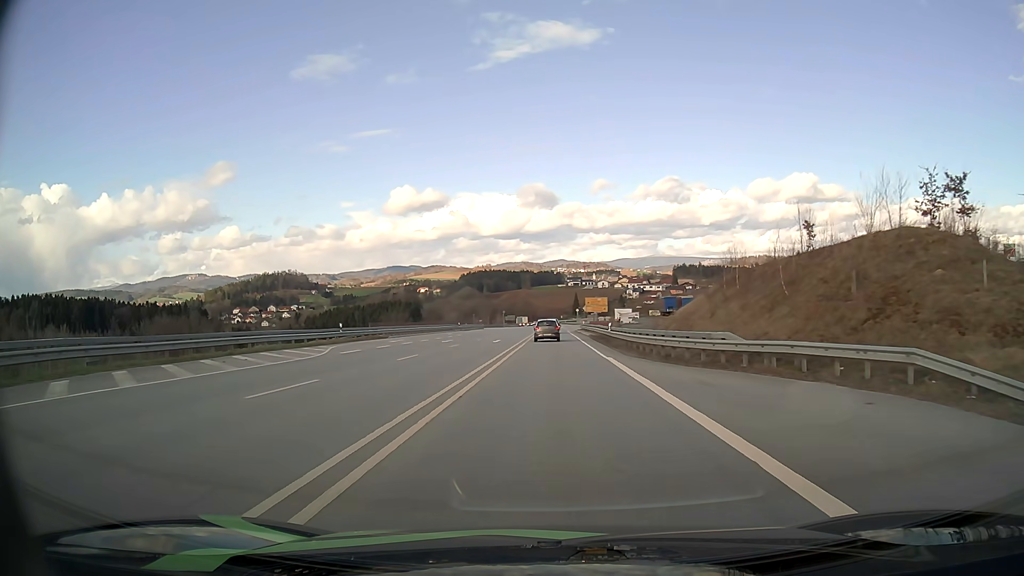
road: primary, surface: asphalt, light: Day
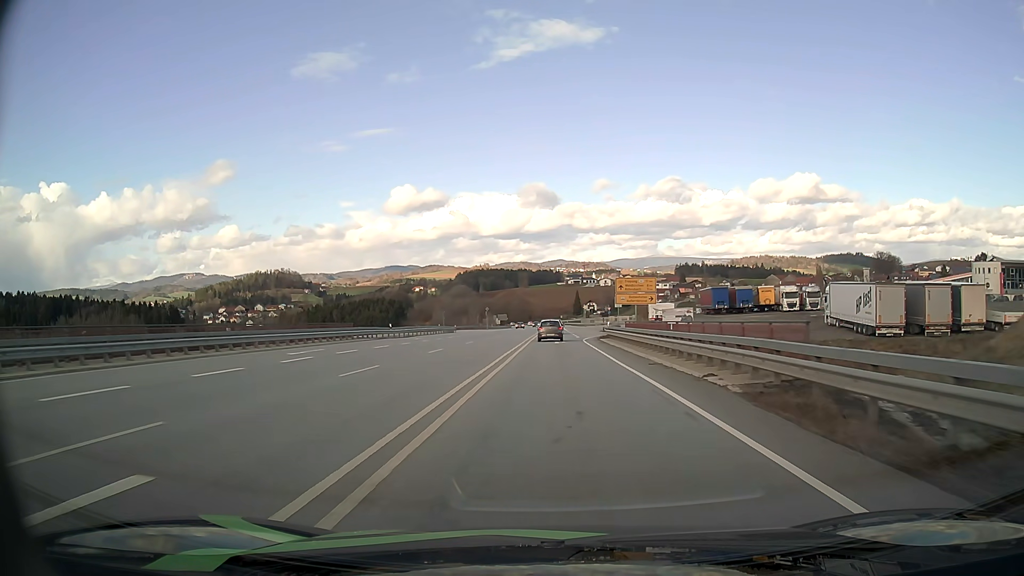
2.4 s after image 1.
(0.0, +43.2) m; 0°
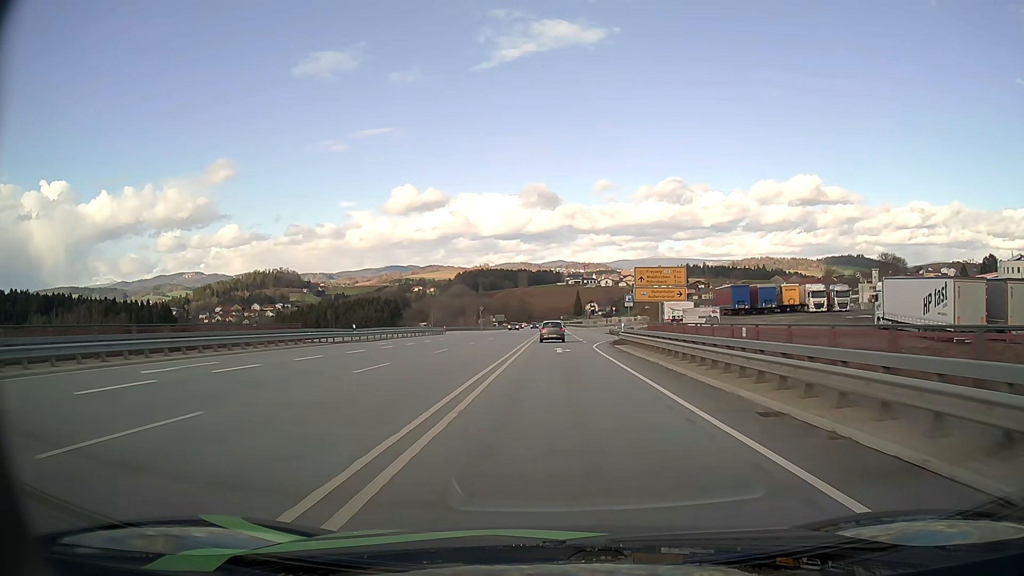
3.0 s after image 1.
(0.0, +11.0) m; 0°
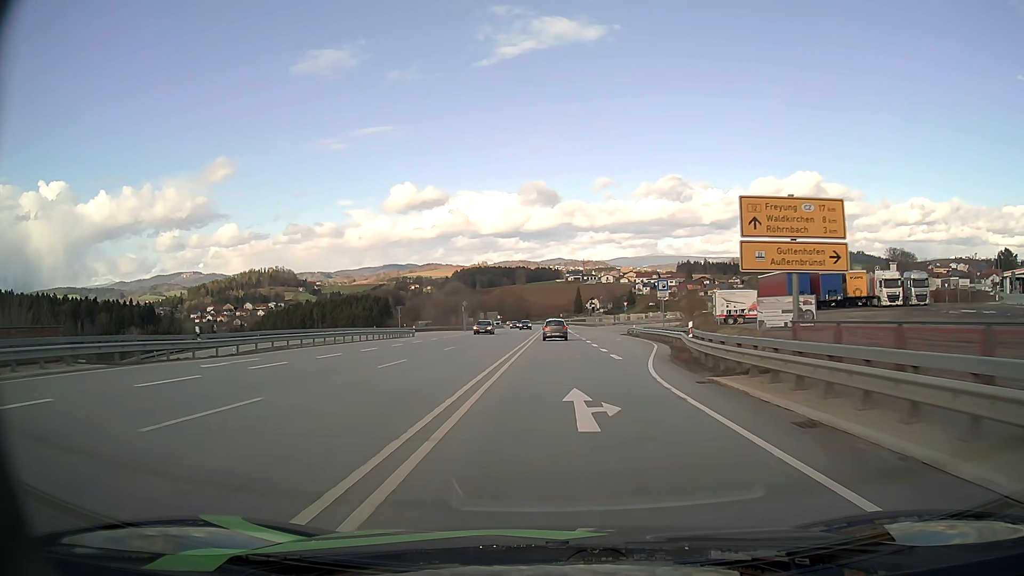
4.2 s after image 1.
(0.0, +22.1) m; 0°
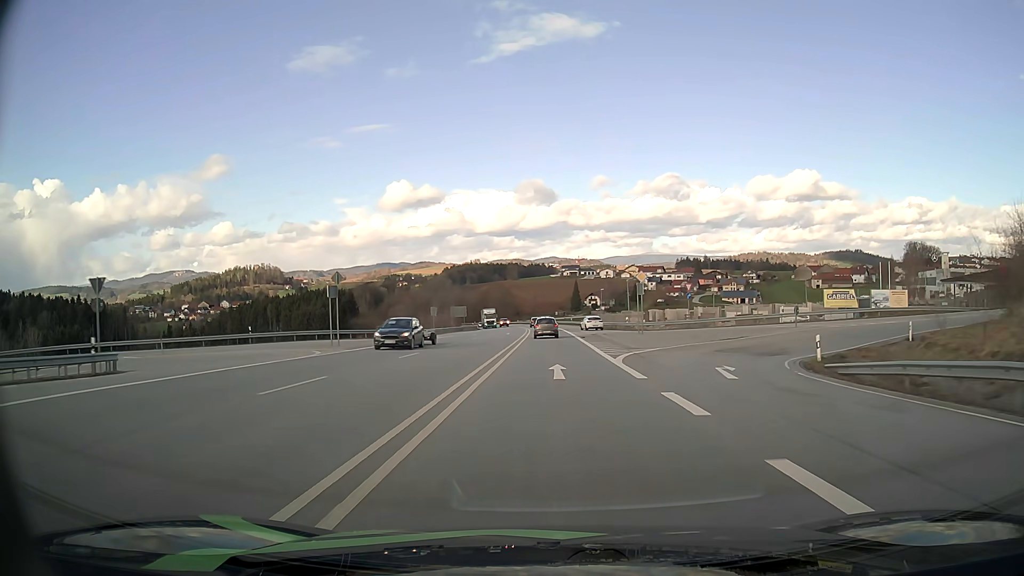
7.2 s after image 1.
(+0.4, +56.0) m; +1°
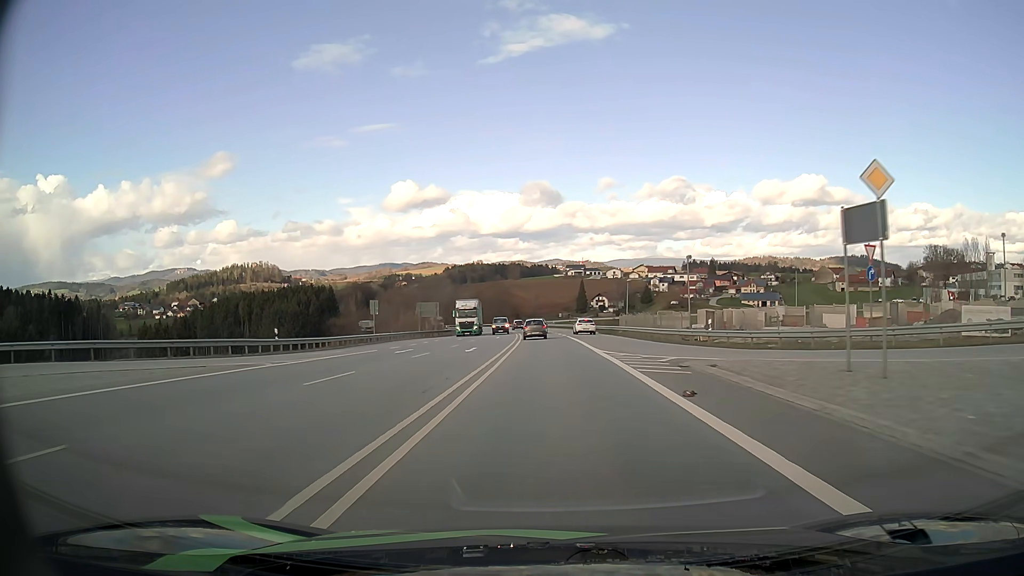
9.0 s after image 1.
(-0.2, +33.7) m; -1°
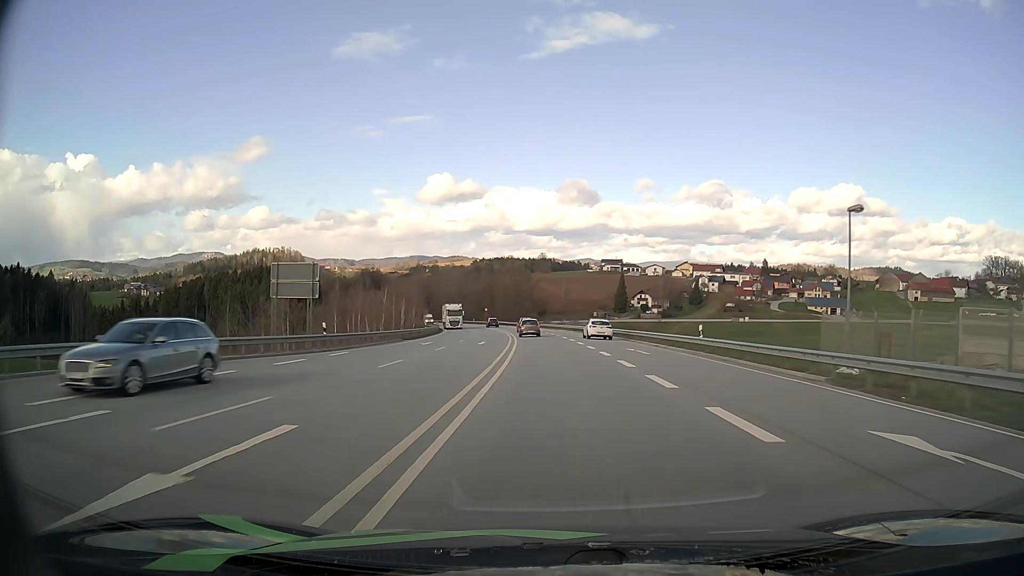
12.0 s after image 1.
(-0.8, +54.8) m; -2°
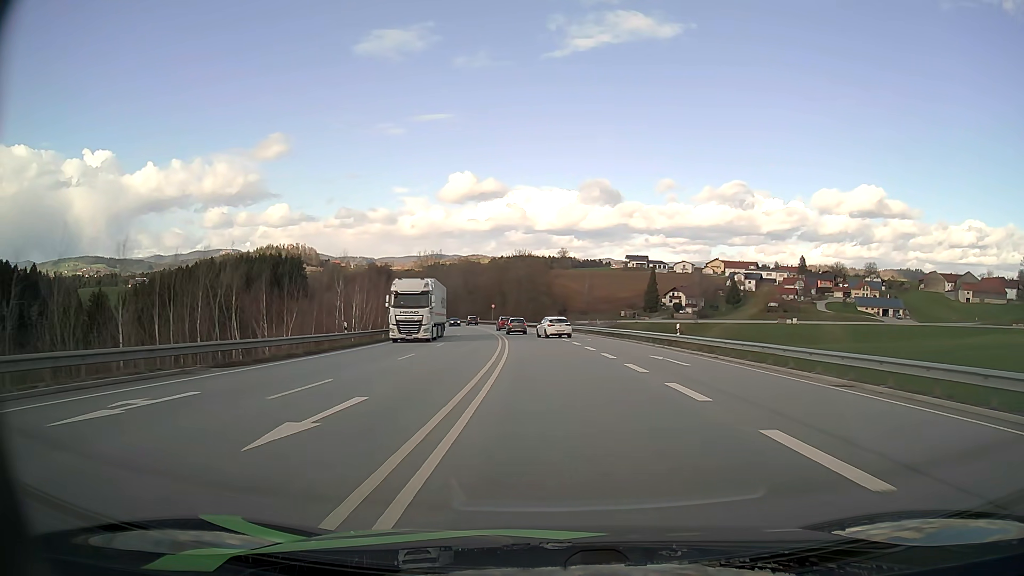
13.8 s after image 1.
(-0.5, +32.4) m; -2°
(0, +10) (0, +20) (0, +30) (-1, +40) (-2, +50) (-3, +60) (-4, +70) (-5, +80) (-7, +90) (-9, +99) m
